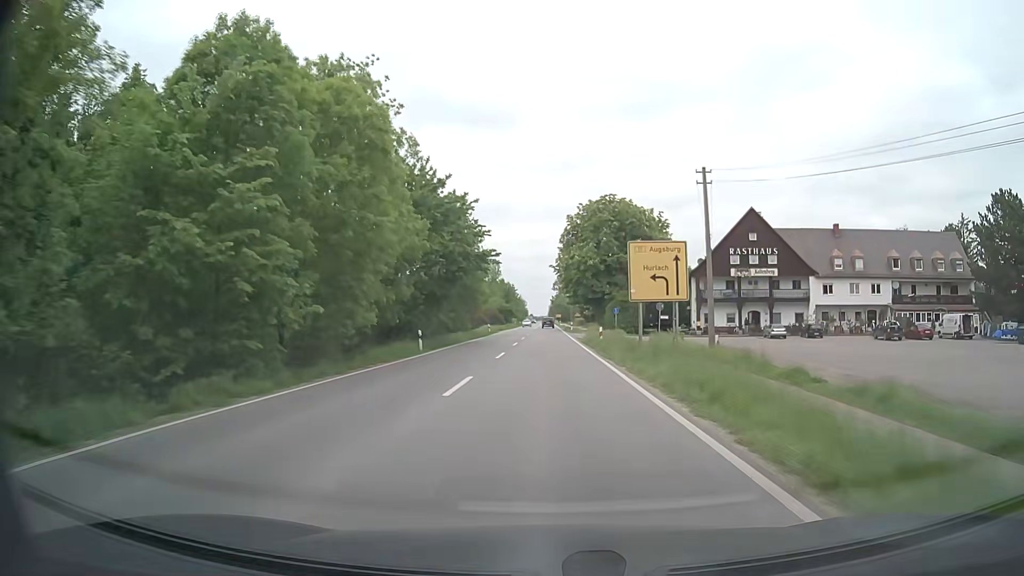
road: secondary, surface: asphalt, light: Day
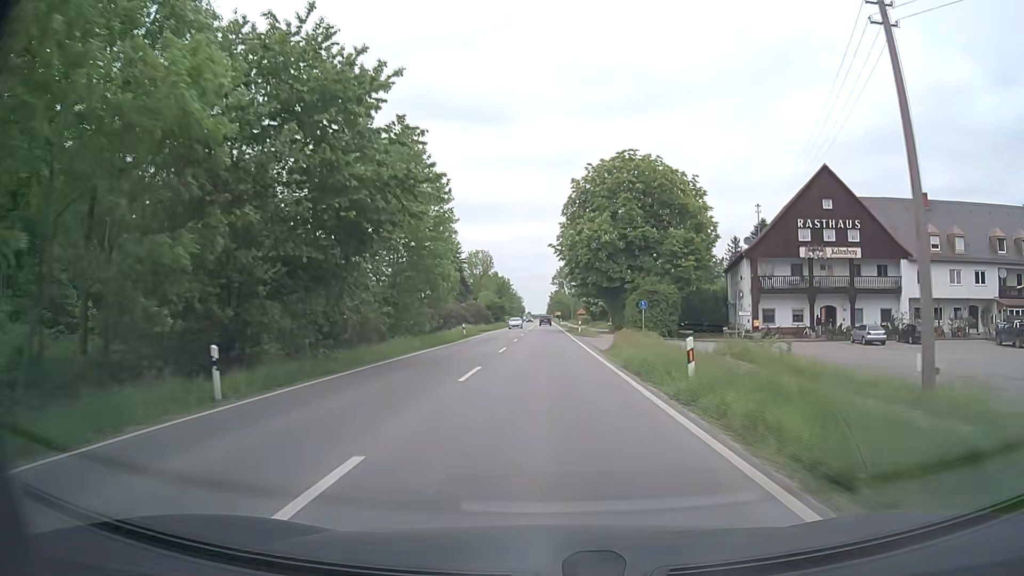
(-0.1, +21.5) m; 0°
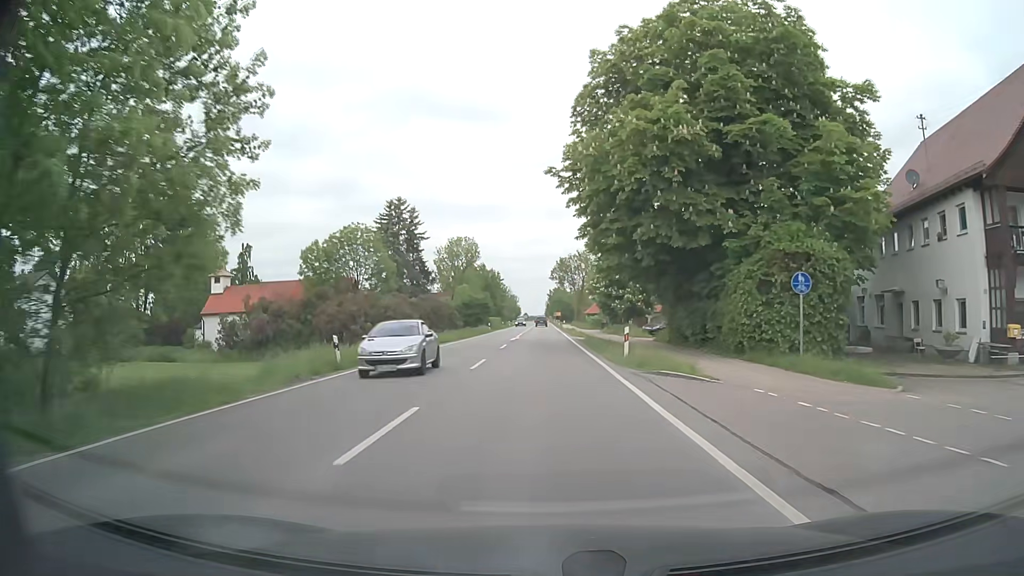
(-0.1, +32.3) m; 0°
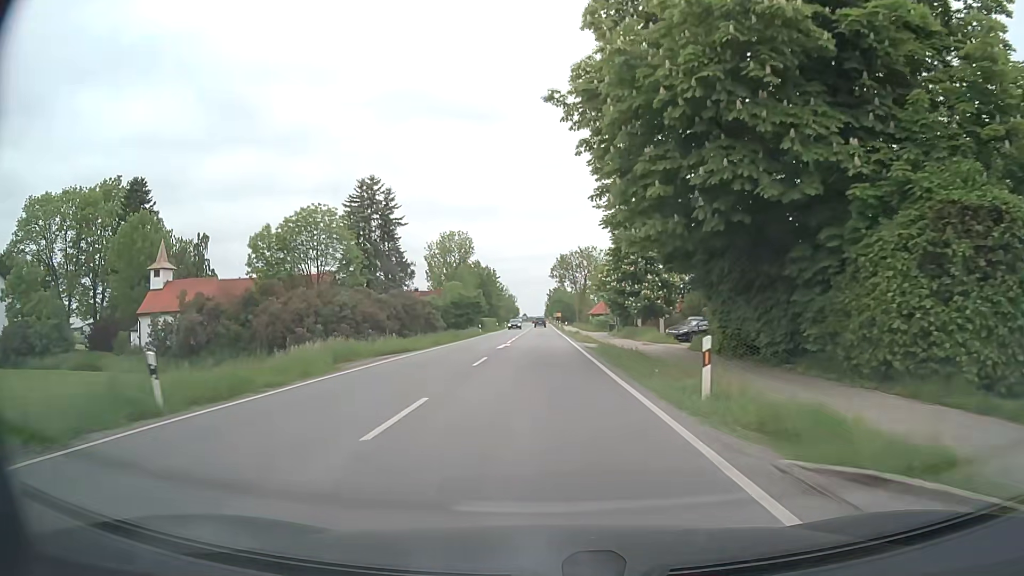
(0.0, +10.7) m; 0°
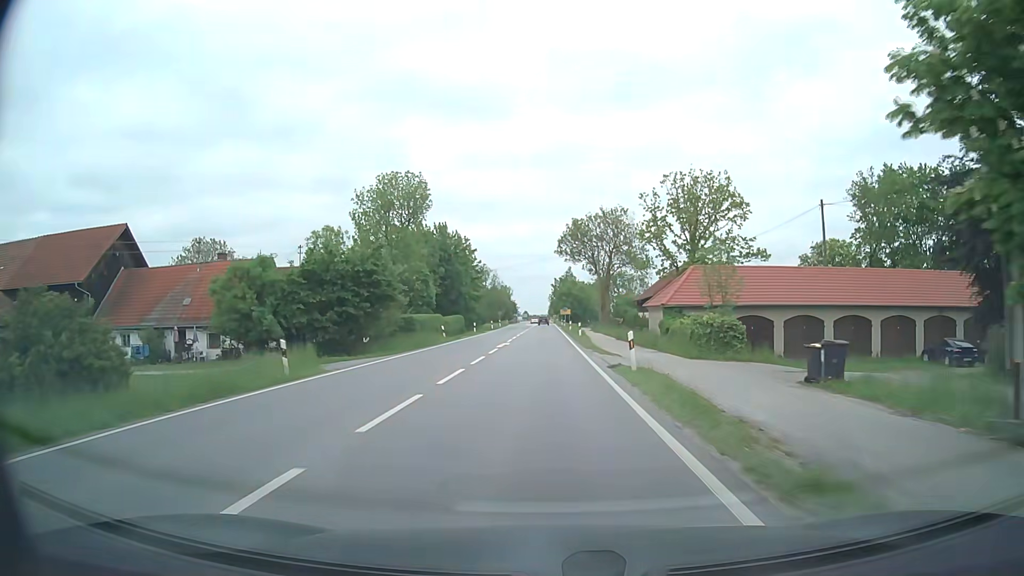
(0.0, +53.6) m; 0°
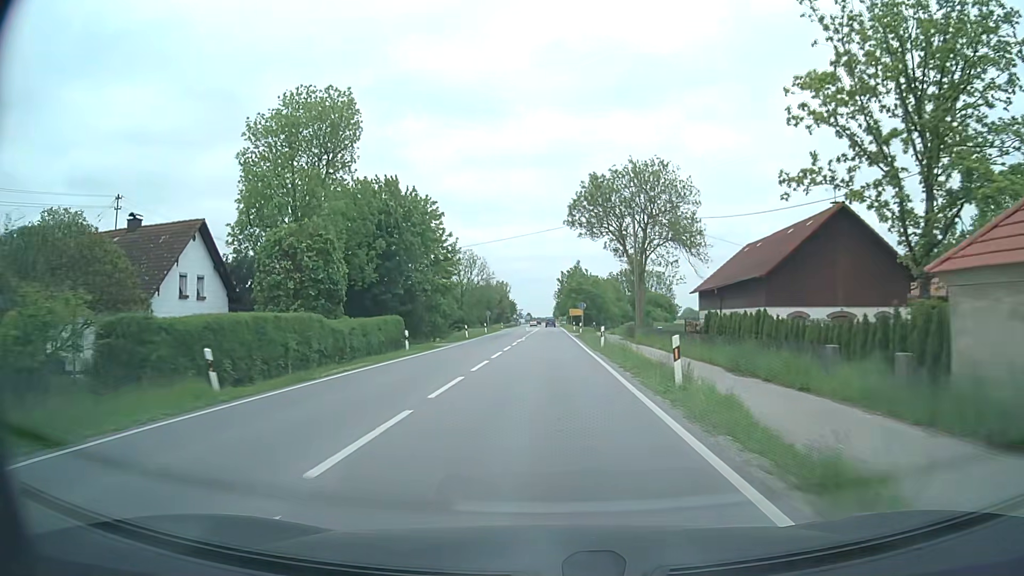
(0.0, +32.4) m; 0°
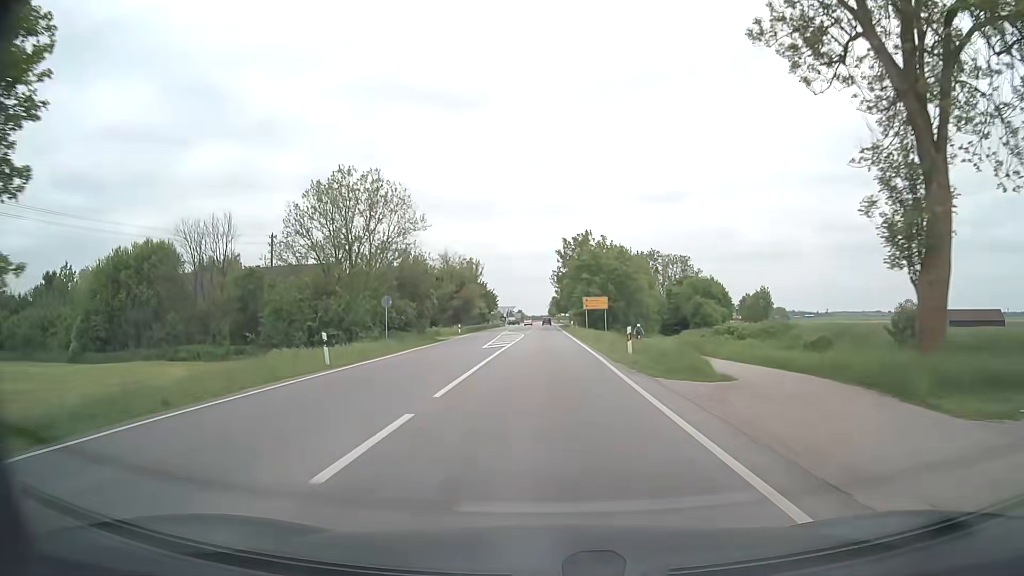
(+0.3, +54.4) m; +1°
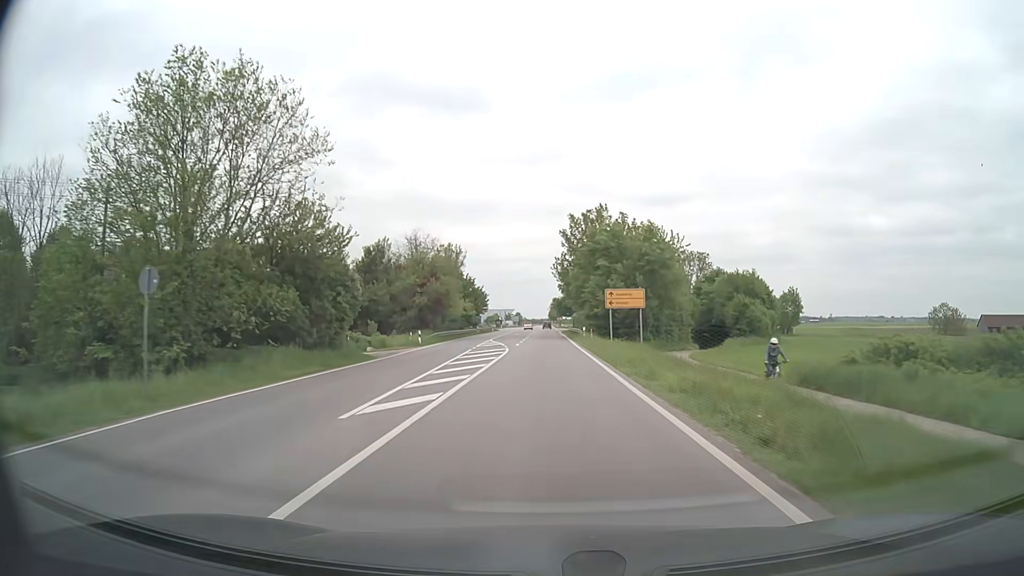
(-0.2, +22.0) m; -1°
(0, +10) (0, +20) (0, +30) (0, +40) (0, +50) (0, +60) (0, +70) (0, +80) (0, +90) (+1, +100) m
